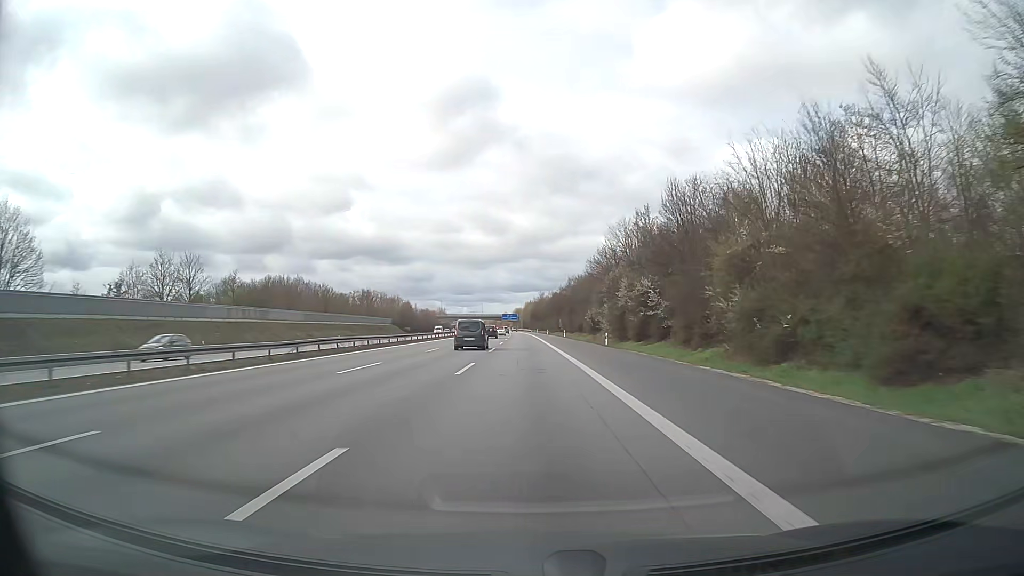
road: motorway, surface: asphalt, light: Day
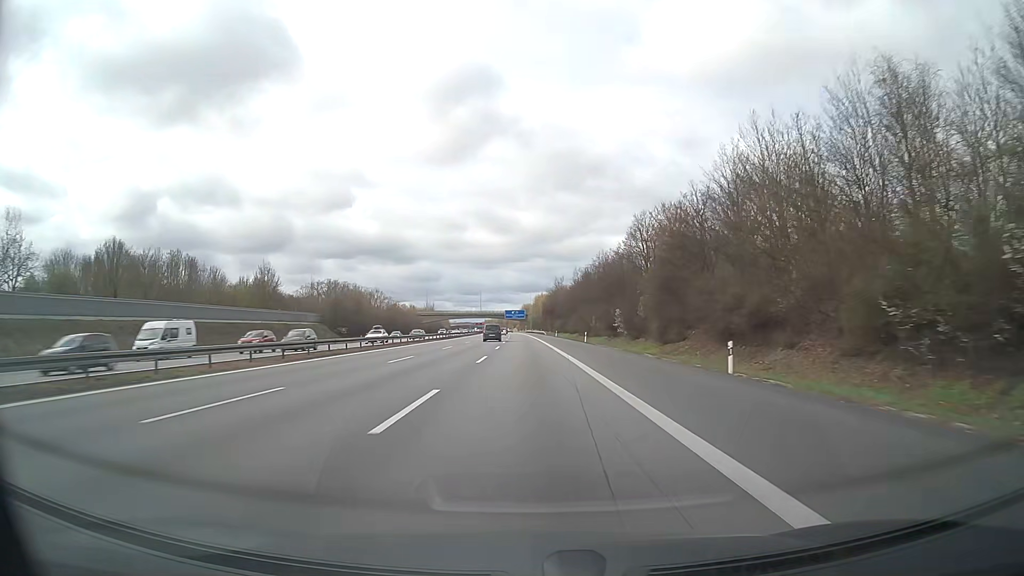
(-0.5, +83.0) m; -1°
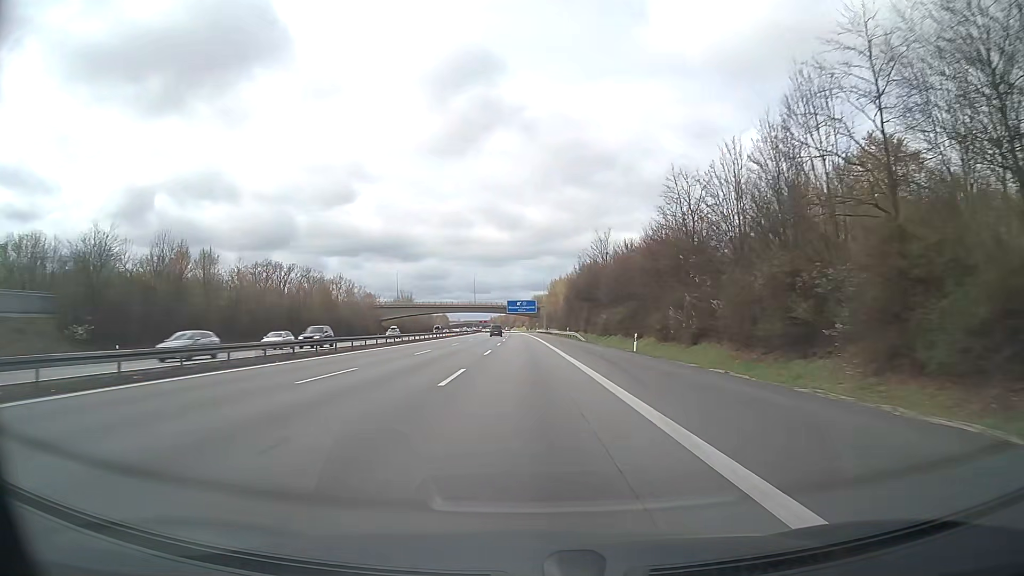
(-0.6, +83.0) m; -1°
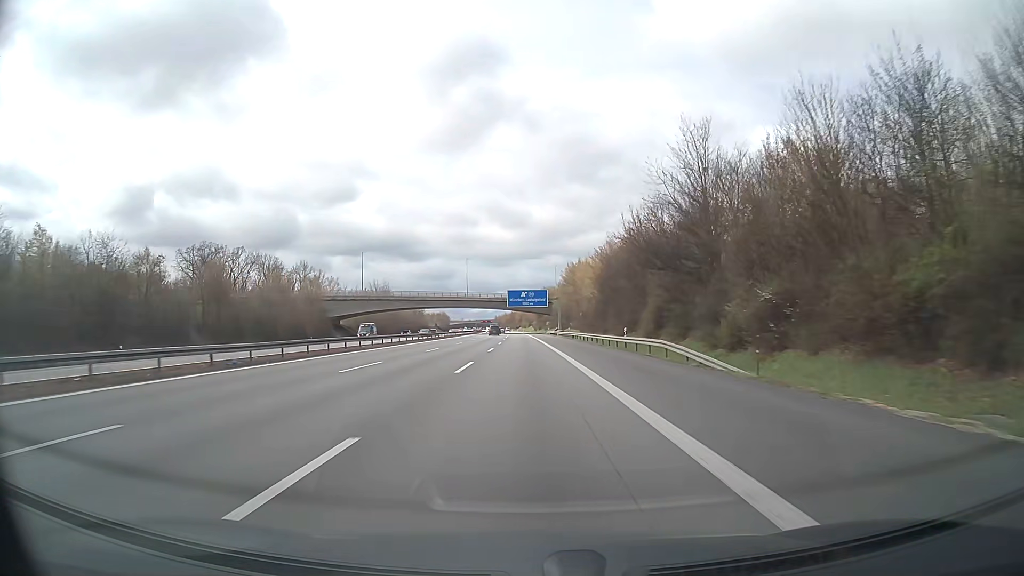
(-0.1, +49.8) m; 0°
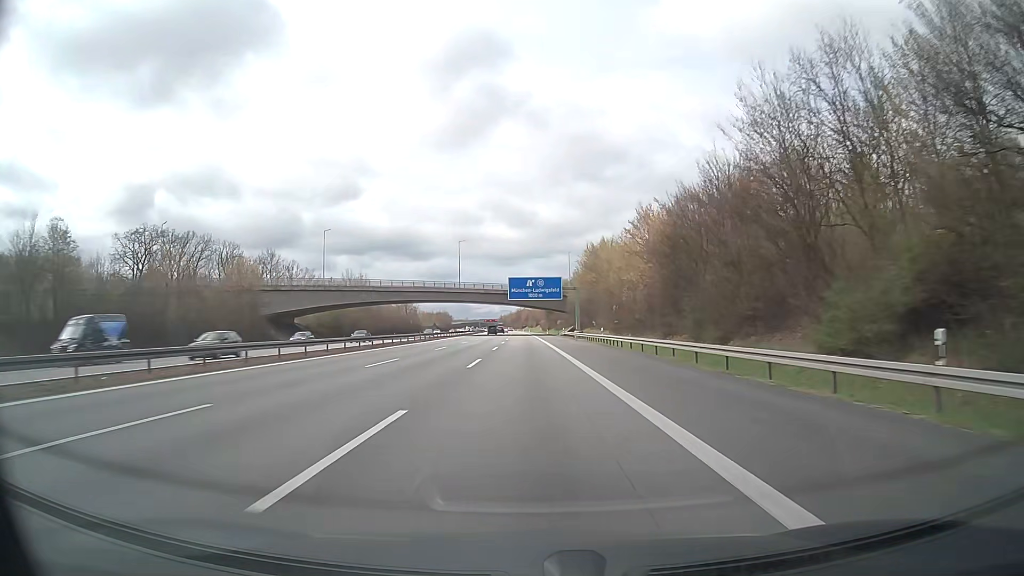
(-0.2, +33.2) m; -1°
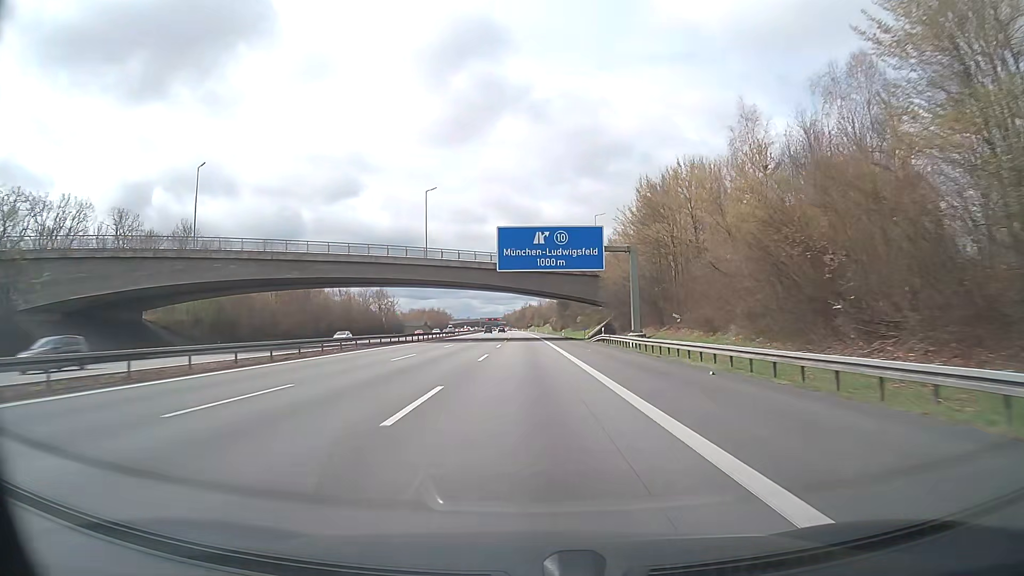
(-0.3, +49.8) m; -1°
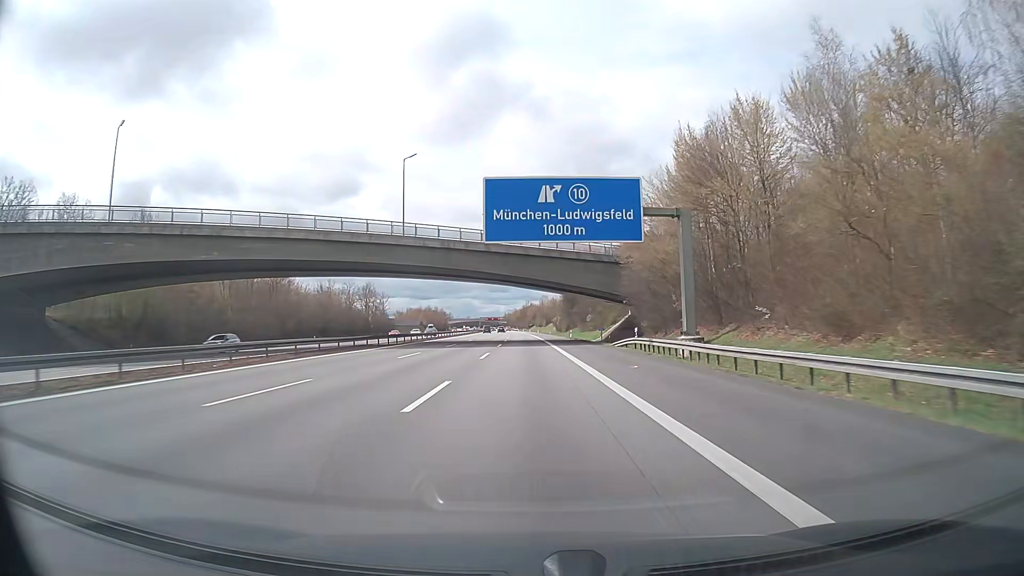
(0.0, +16.6) m; 0°
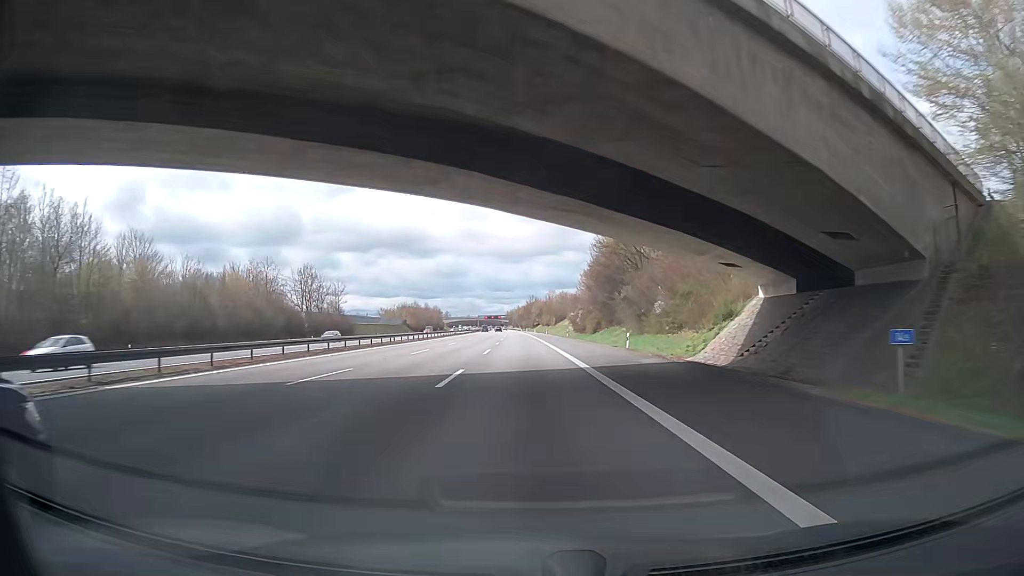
(-0.3, +49.8) m; 0°
(0, +10) (0, +20) (0, +30) (0, +40) (0, +50) (0, +60) (-1, +70) (-1, +80) (-1, +90) (-1, +100) m
